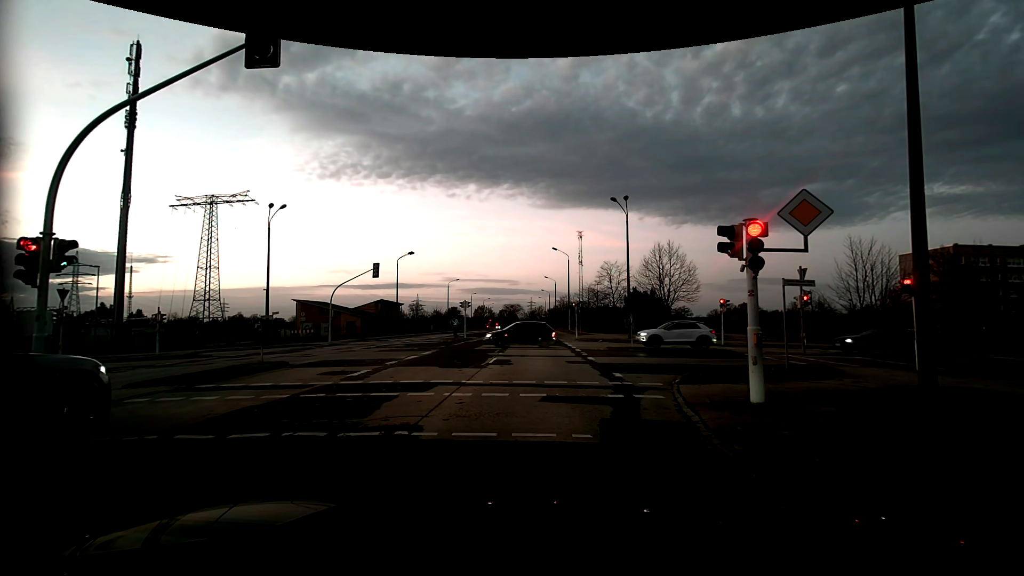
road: tertiary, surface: asphalt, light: Dusk
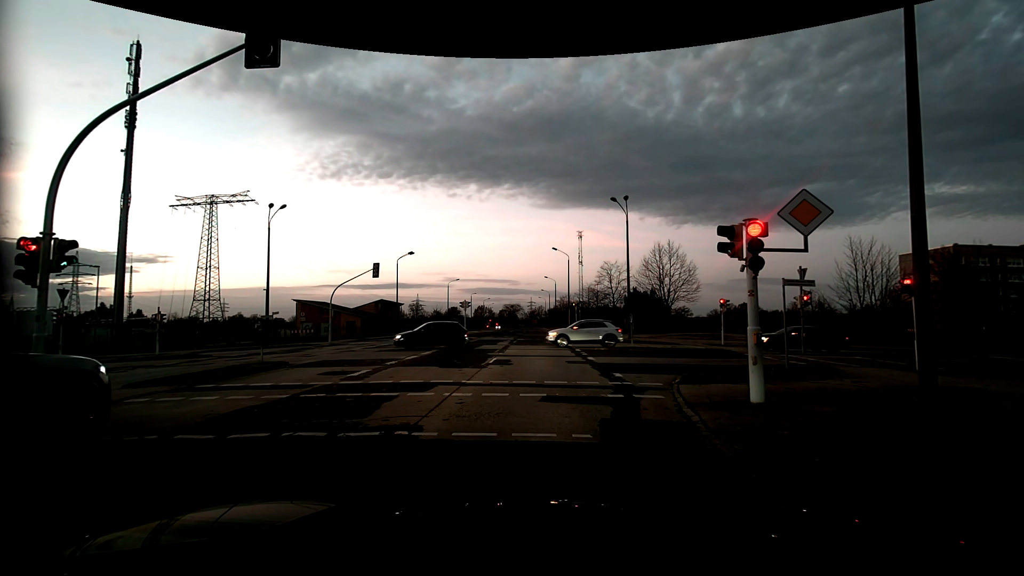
(0.0, 0.0) m; 0°
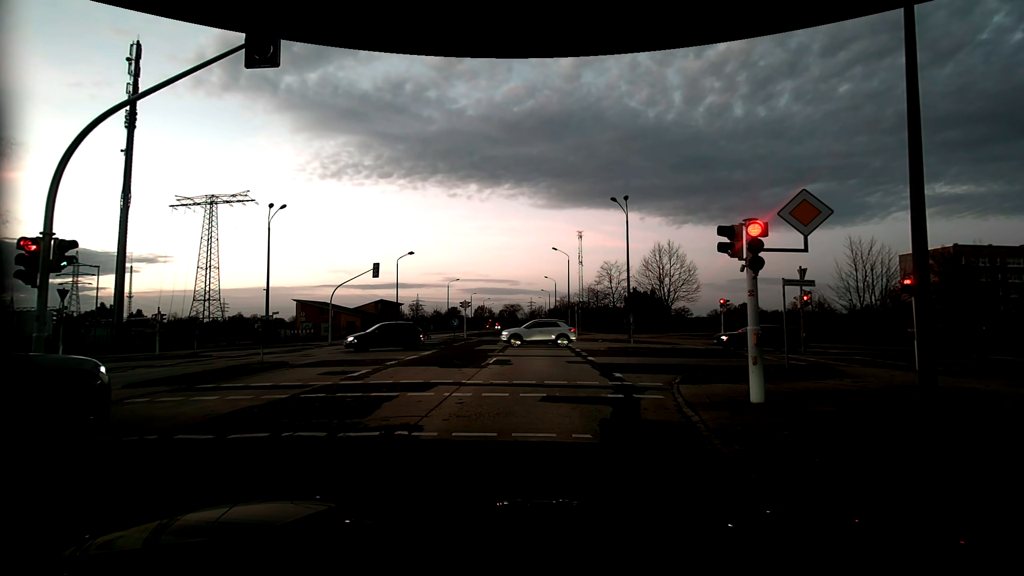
(0.0, 0.0) m; 0°
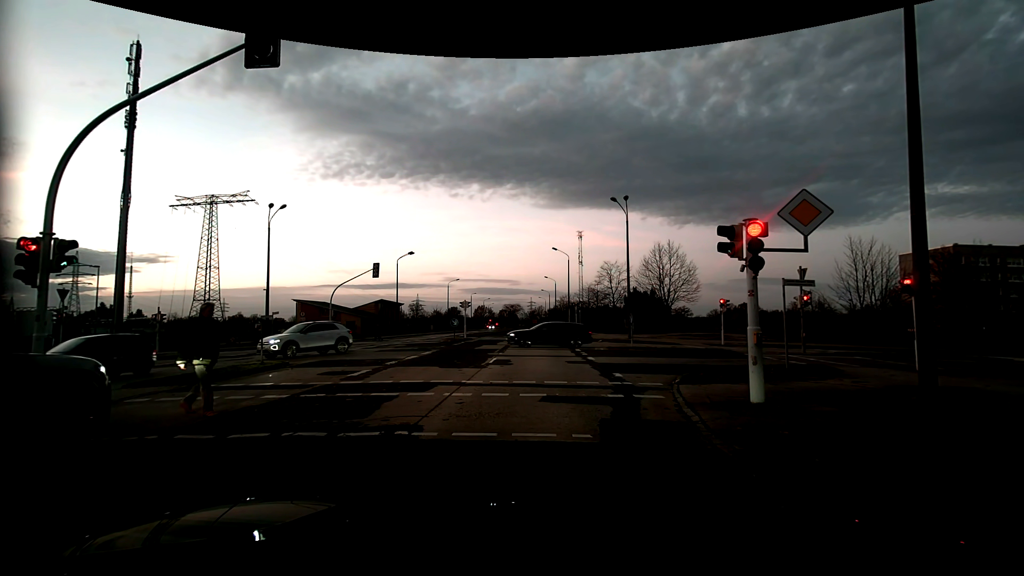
(0.0, 0.0) m; 0°
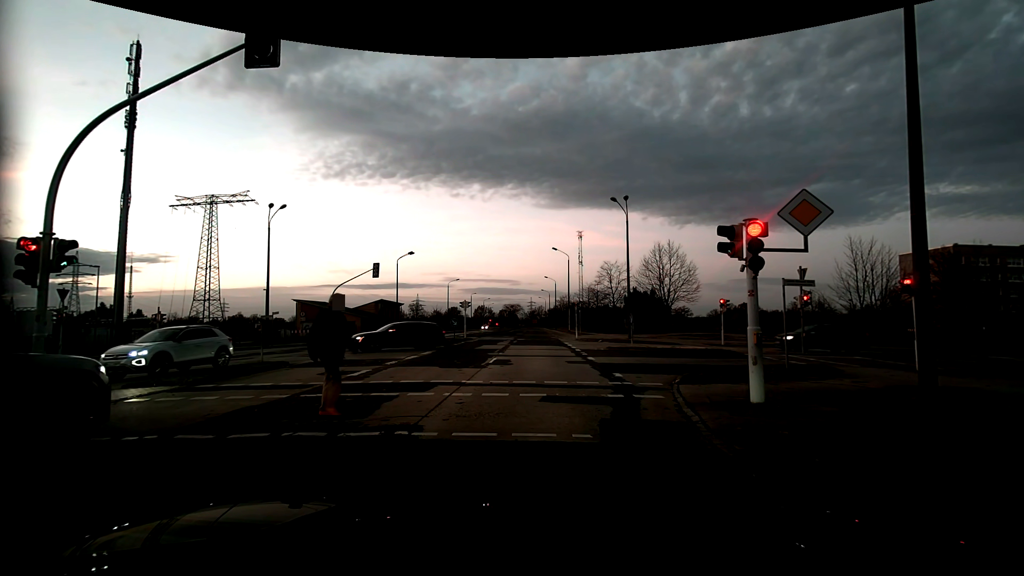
(0.0, 0.0) m; 0°
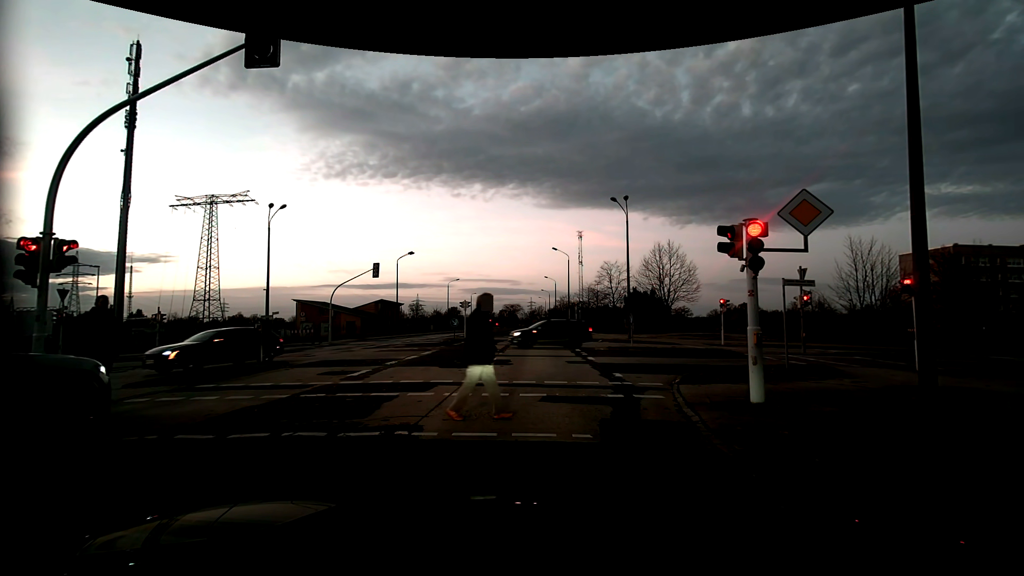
(0.0, 0.0) m; 0°
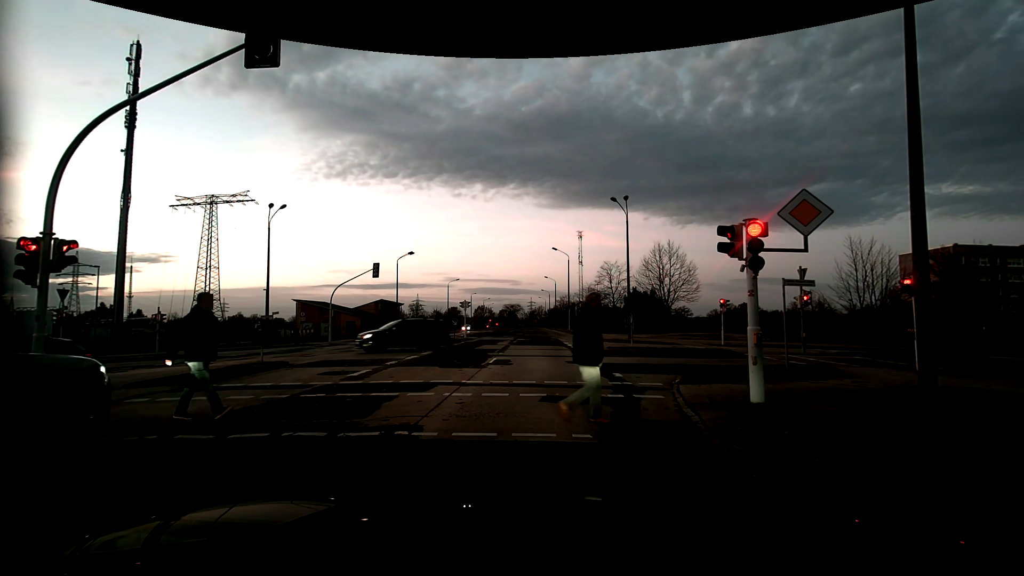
(0.0, 0.0) m; 0°
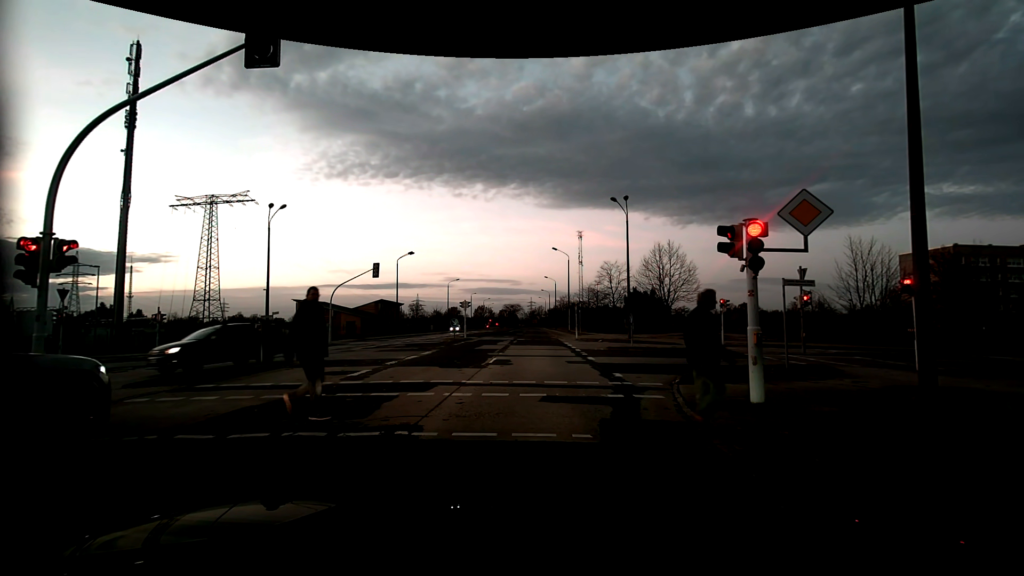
(0.0, 0.0) m; 0°
(0, +10) (0, +20) (0, +30) (-1, +40) (-1, +50) (-1, +60) (-1, +70) (-1, +80) (-1, +90) (-2, +100) m
